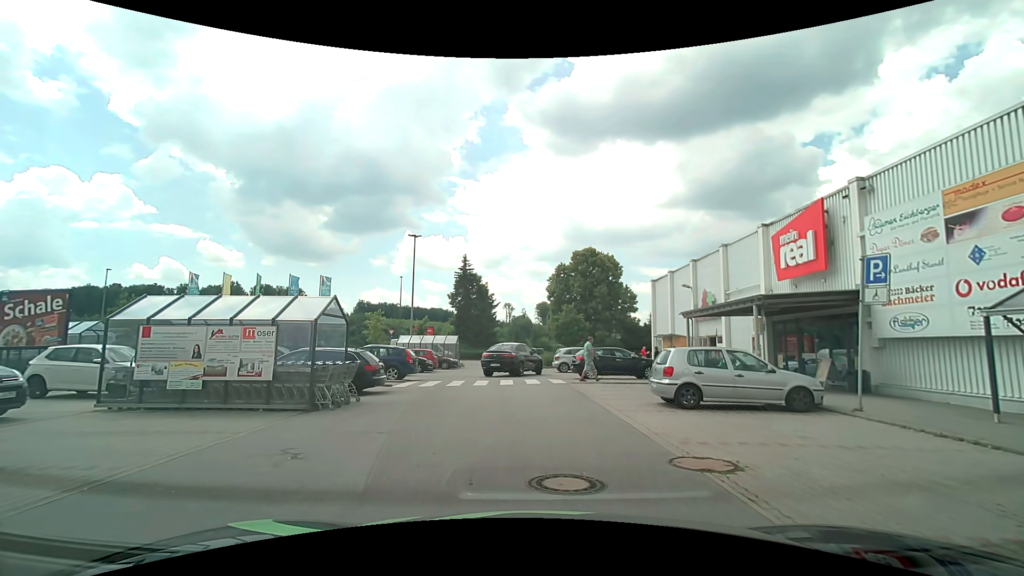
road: service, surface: asphalt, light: Day
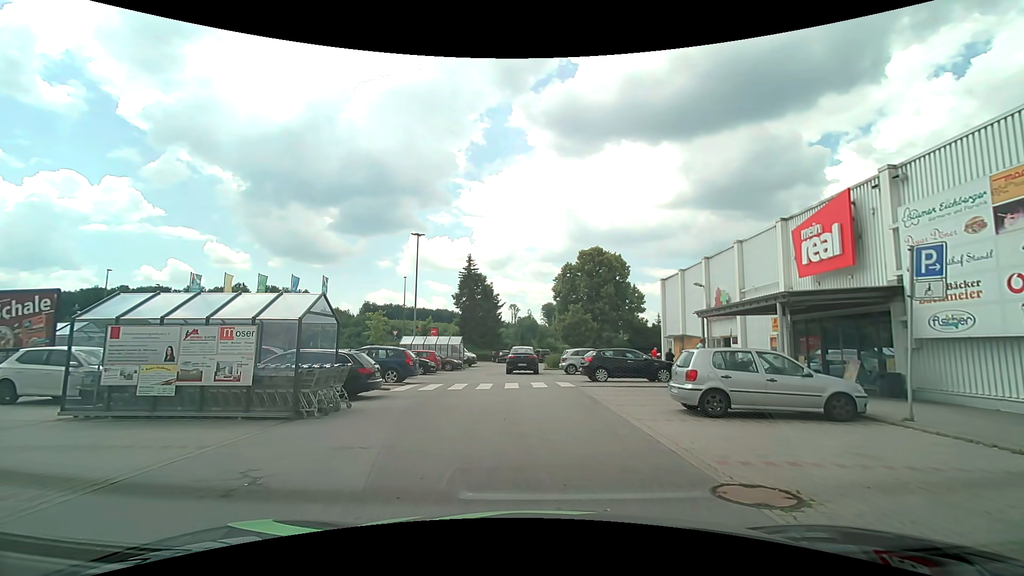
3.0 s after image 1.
(0.0, +1.1) m; 0°
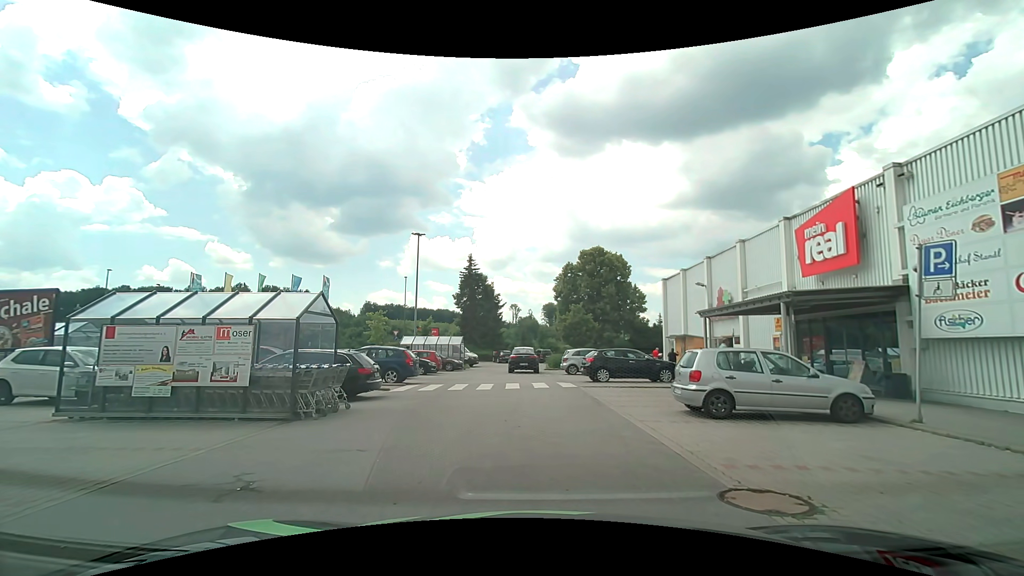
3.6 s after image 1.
(0.0, +0.2) m; 0°
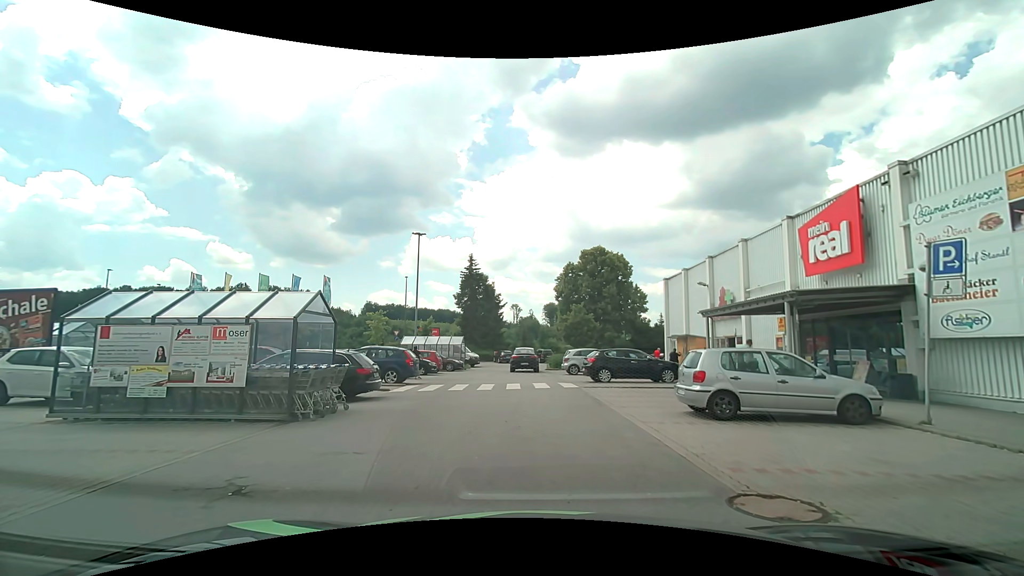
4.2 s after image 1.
(0.0, +0.2) m; 0°
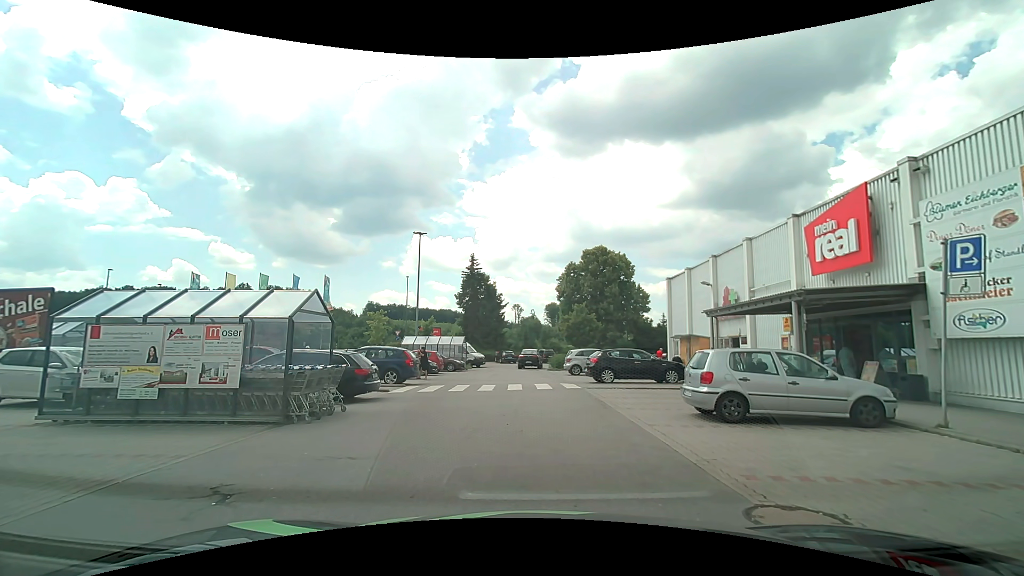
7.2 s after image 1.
(0.0, +0.4) m; 0°
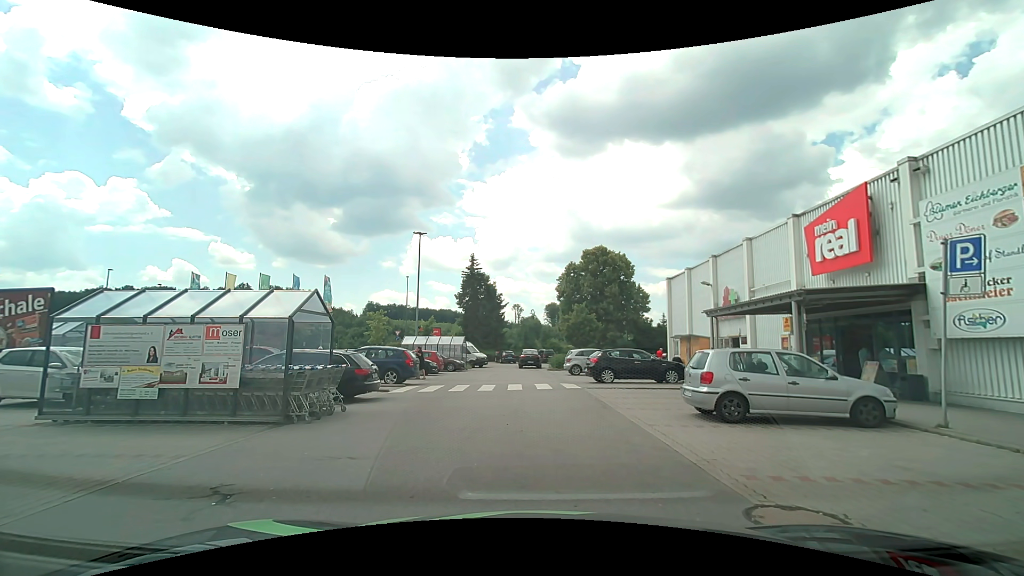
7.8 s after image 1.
(0.0, 0.0) m; 0°
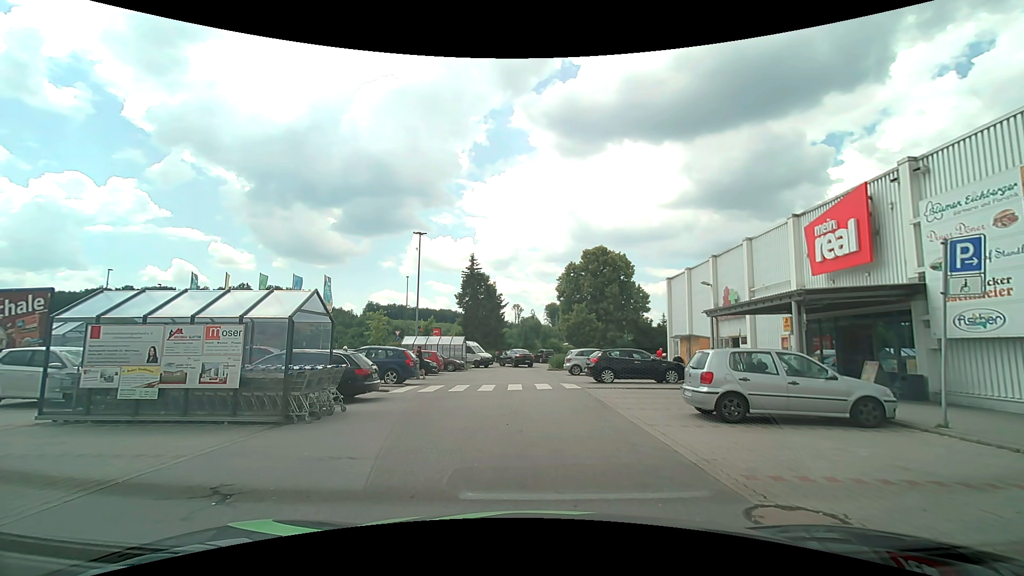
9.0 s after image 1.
(0.0, 0.0) m; 0°
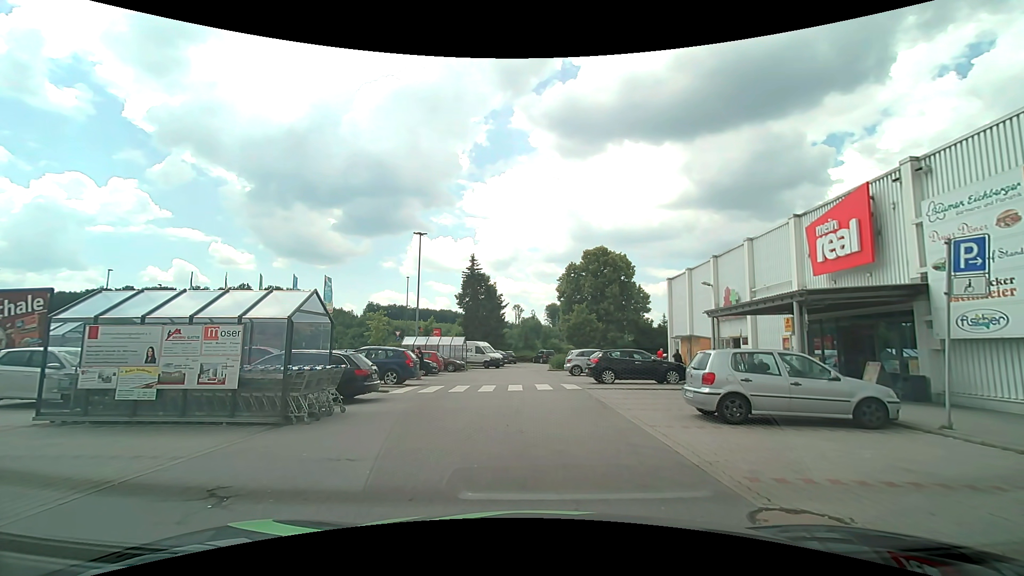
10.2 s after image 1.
(0.0, 0.0) m; 0°
